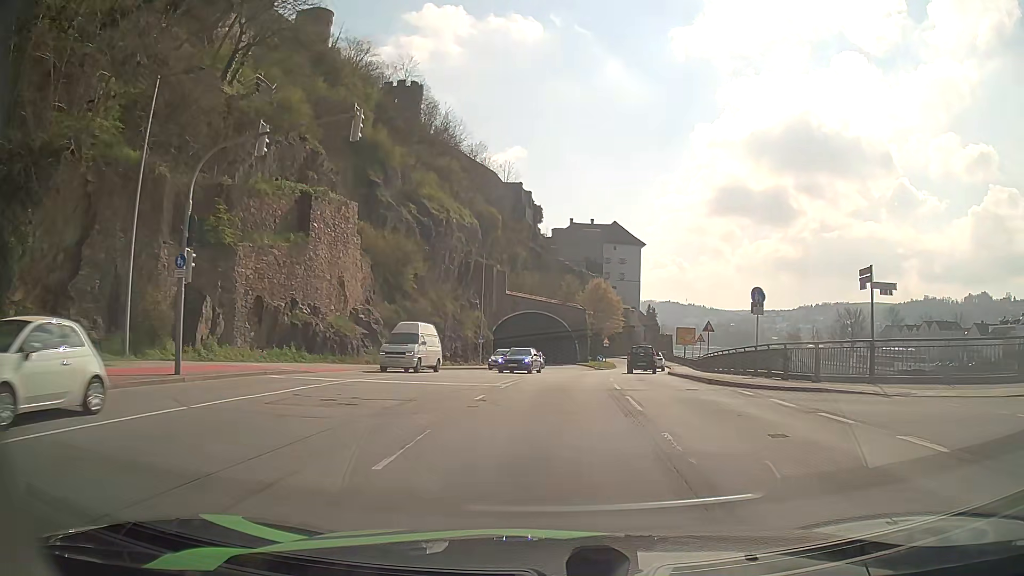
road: primary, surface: asphalt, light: Day
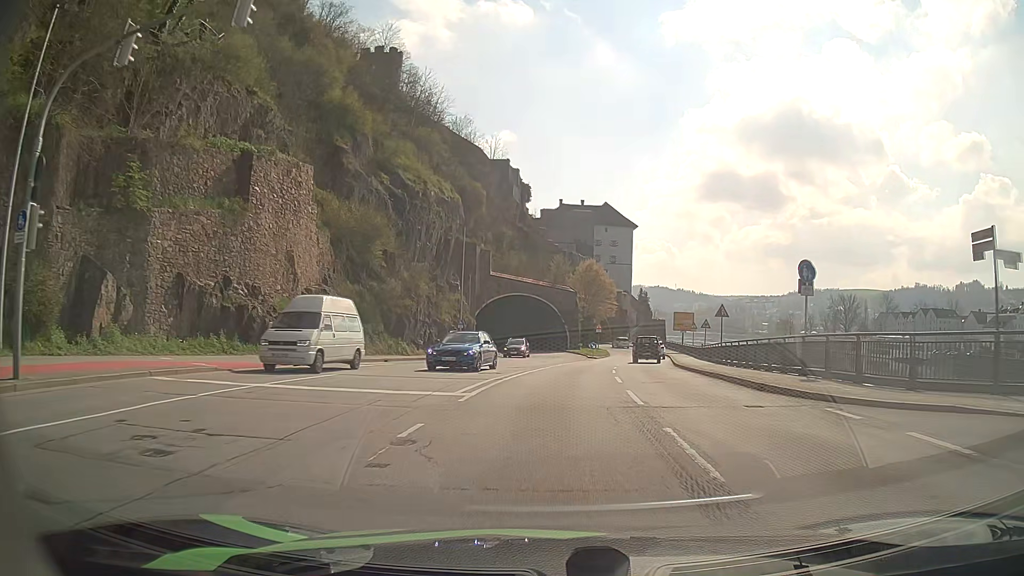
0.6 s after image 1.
(0.0, +6.4) m; +1°
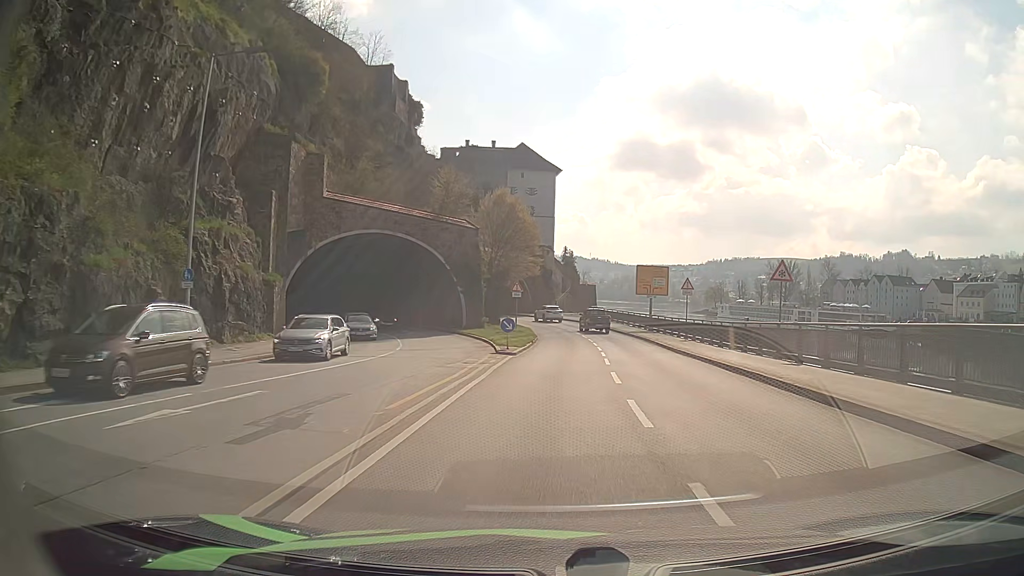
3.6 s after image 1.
(+1.9, +33.1) m; +7°
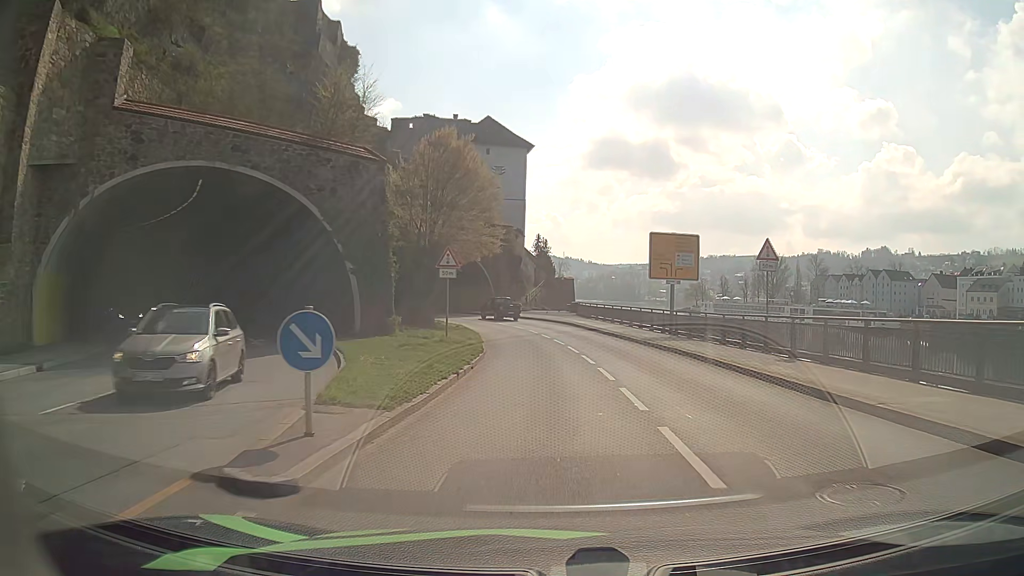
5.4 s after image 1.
(+0.5, +19.9) m; +3°
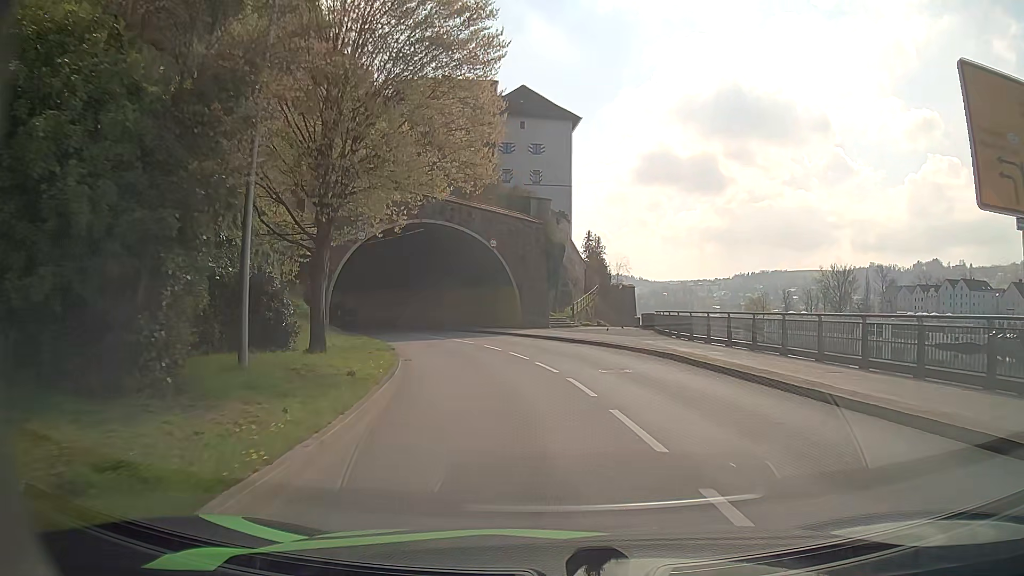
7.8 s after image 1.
(-0.5, +25.7) m; -4°
